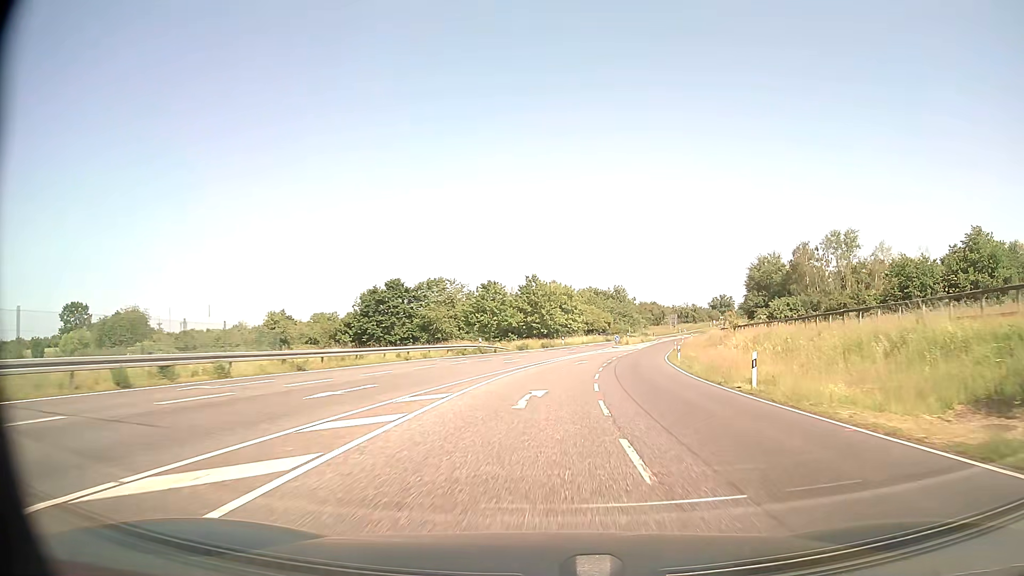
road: secondary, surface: asphalt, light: Day
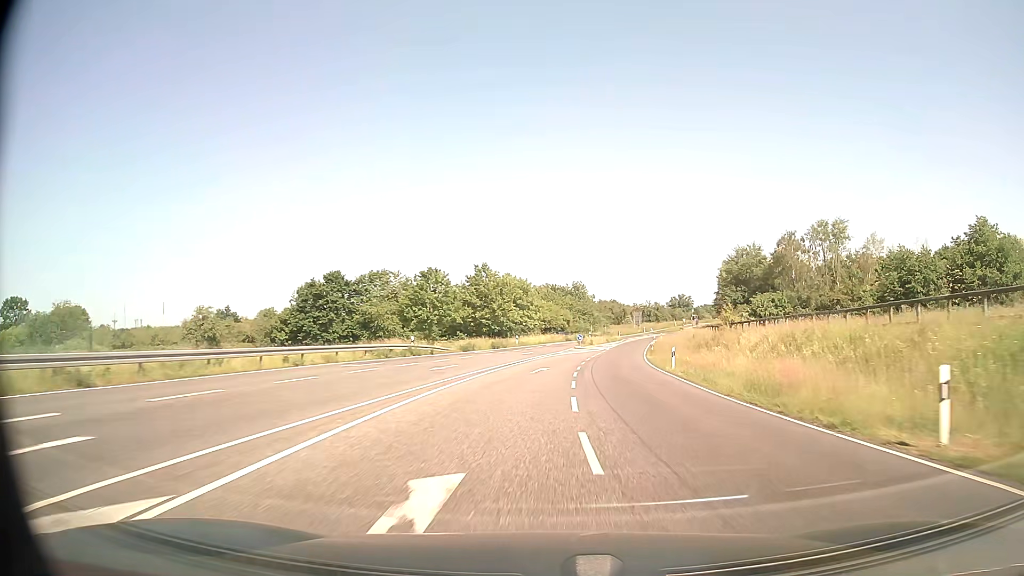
(+0.4, +12.0) m; +4°
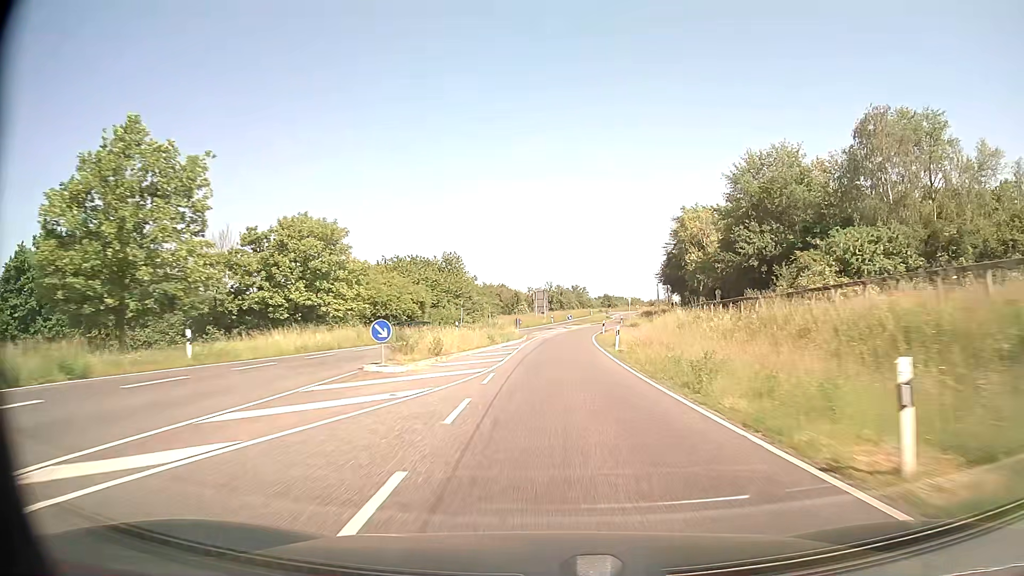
(+5.2, +52.4) m; +10°
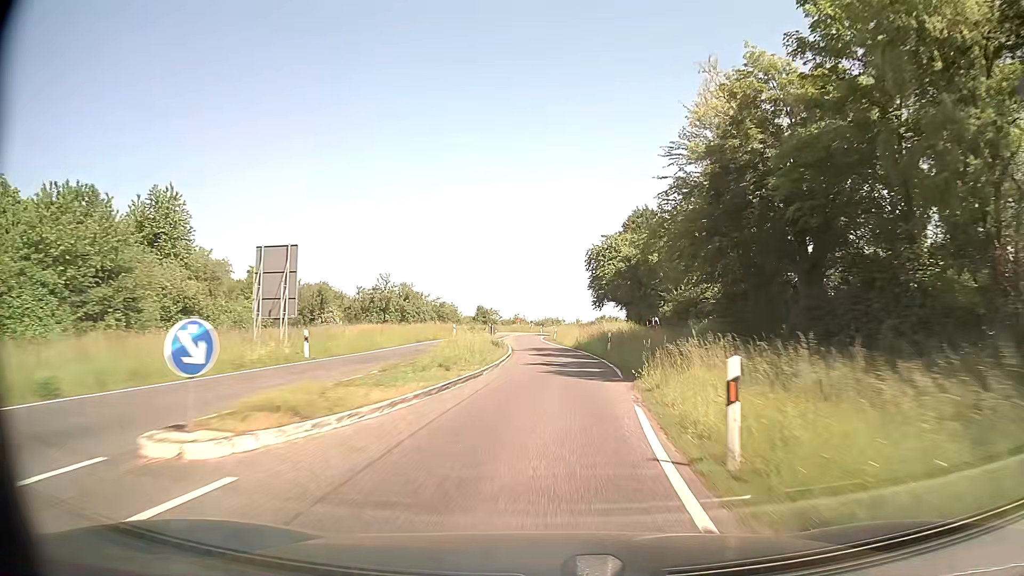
(+4.9, +65.1) m; +11°
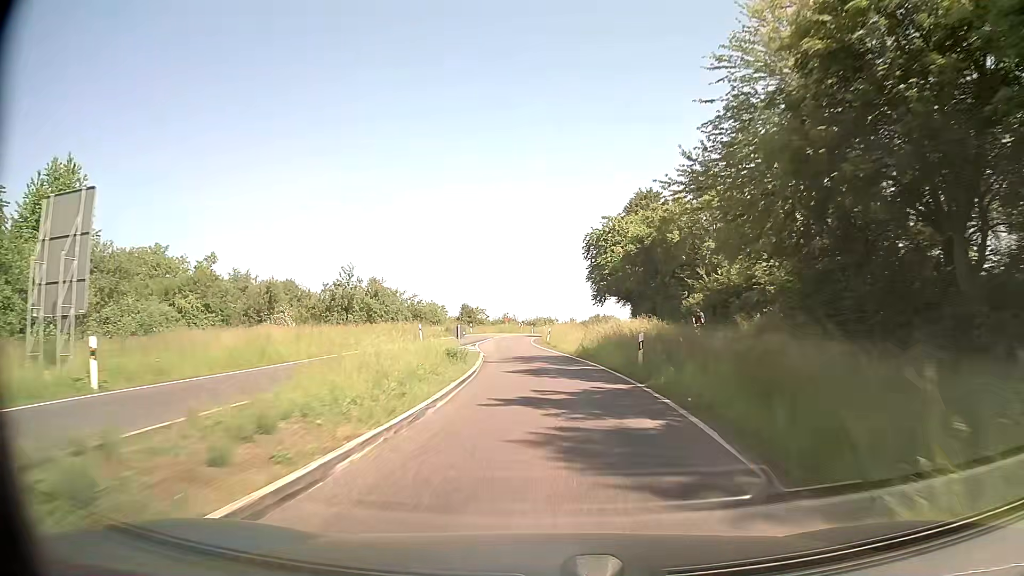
(+0.2, +12.8) m; +1°
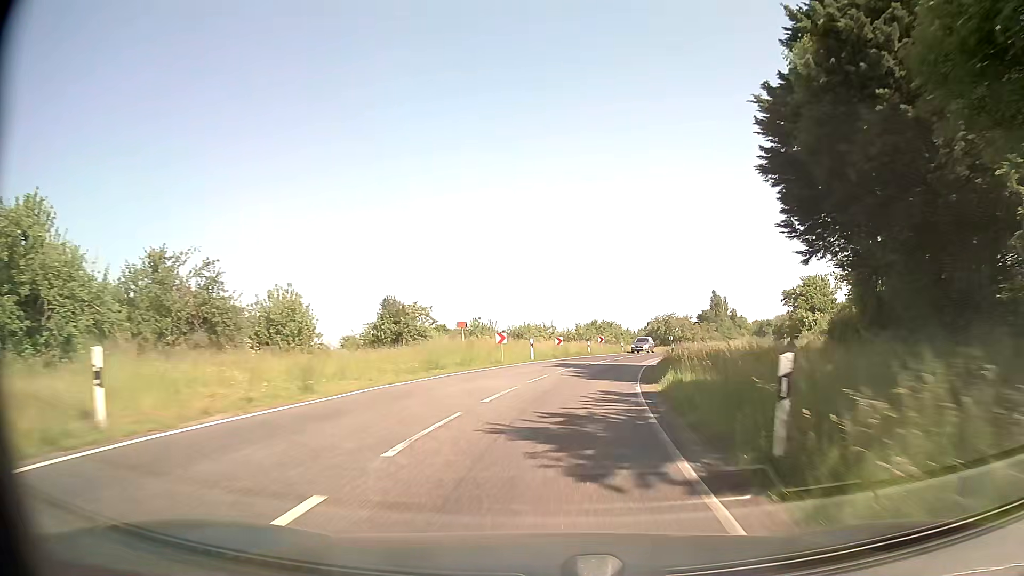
(-2.3, +61.7) m; +1°
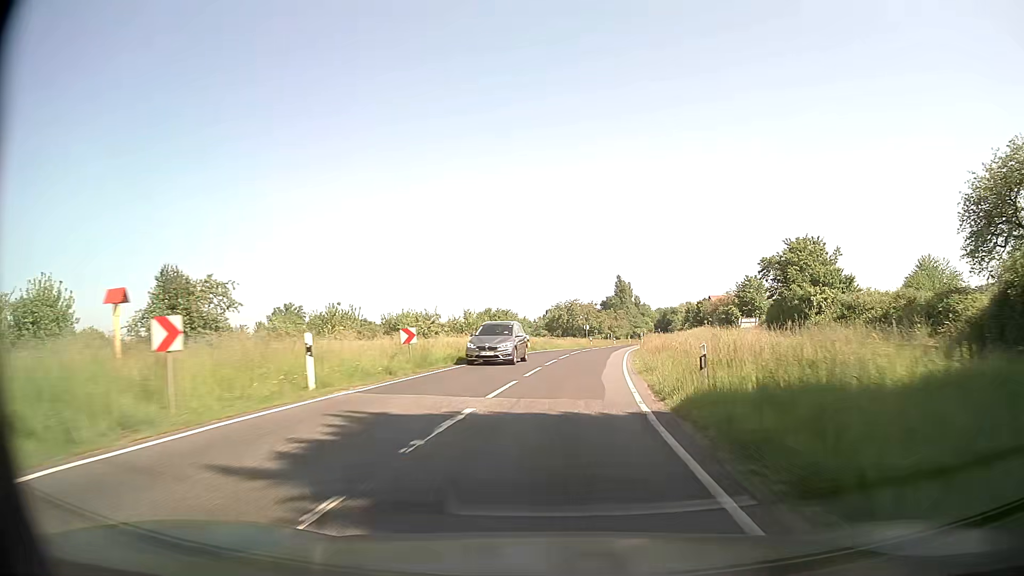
(+1.8, +23.6) m; +9°
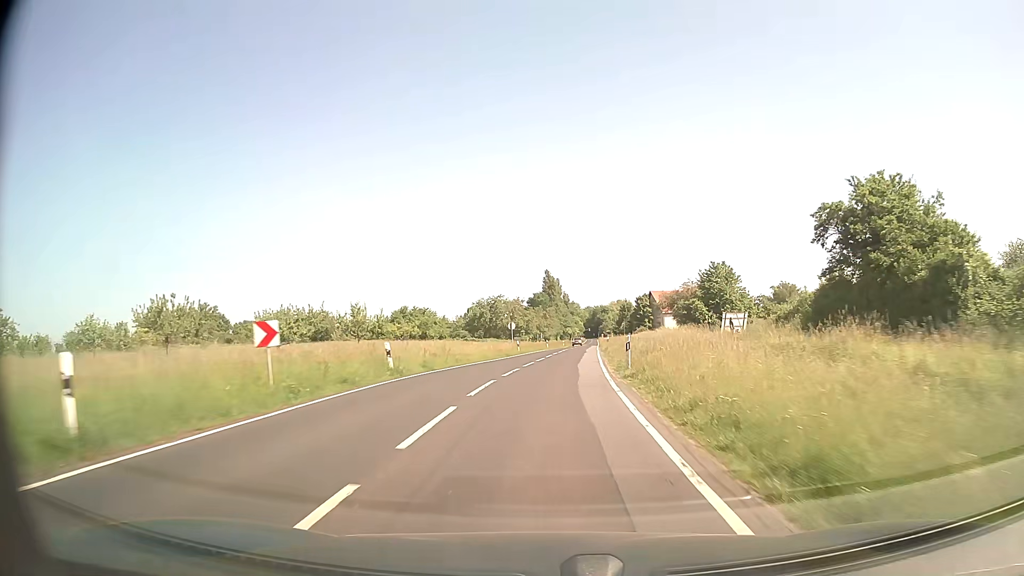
(+1.4, +23.3) m; +7°
(0, +10) (0, +20) (+1, +30) (+2, +40) (+2, +50) (+3, +60) (+4, +70) (+5, +80) (+5, +90) (+6, +100) m
